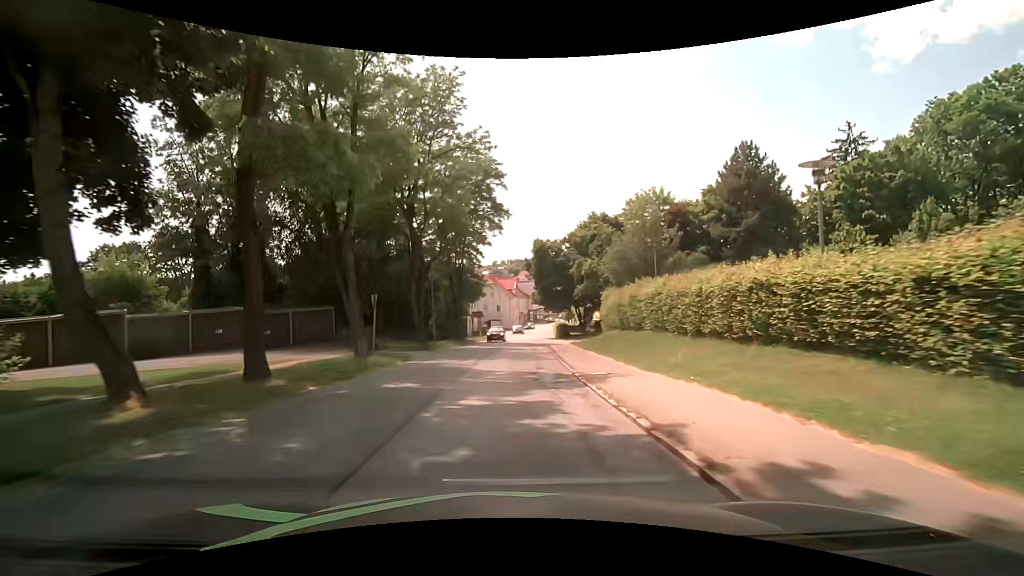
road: secondary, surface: asphalt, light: Day
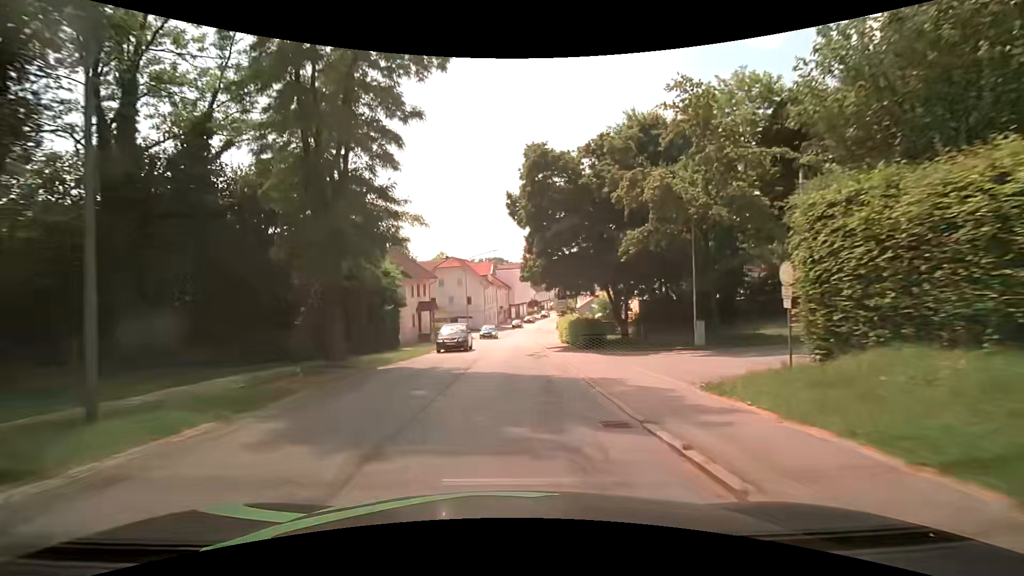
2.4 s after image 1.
(+0.8, +30.6) m; +2°
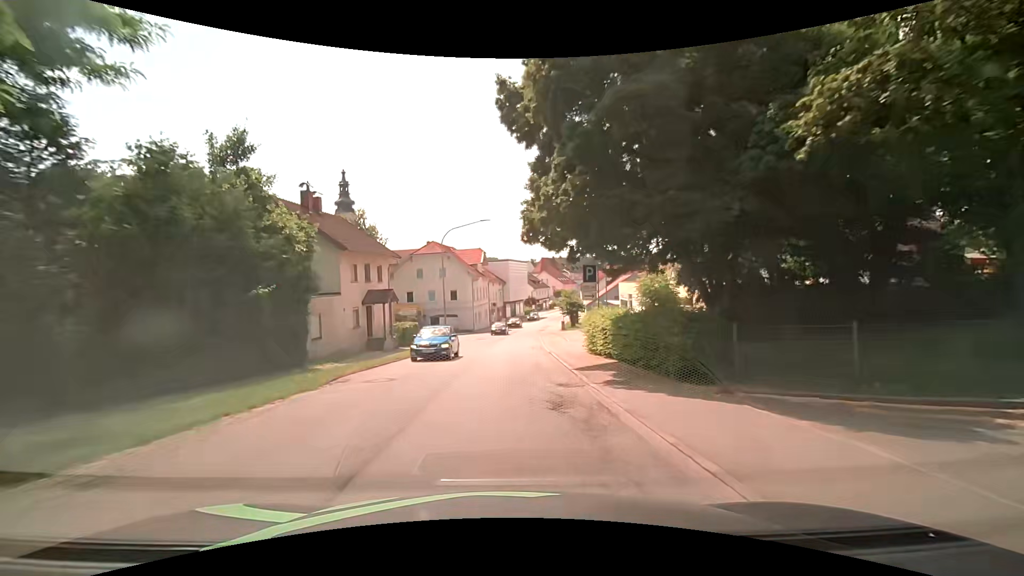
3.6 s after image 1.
(+0.3, +15.2) m; +1°
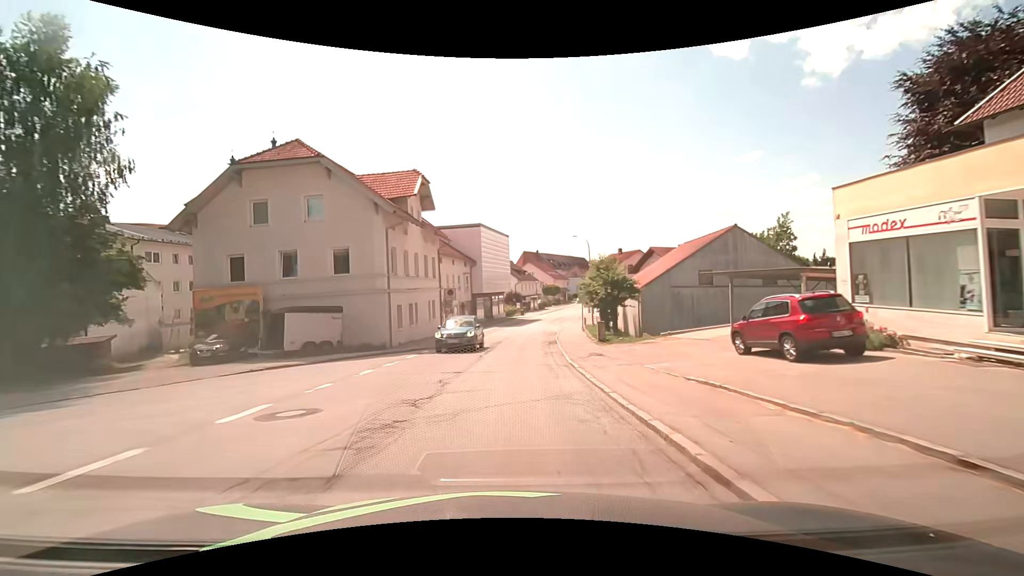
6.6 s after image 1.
(+0.8, +38.0) m; +3°
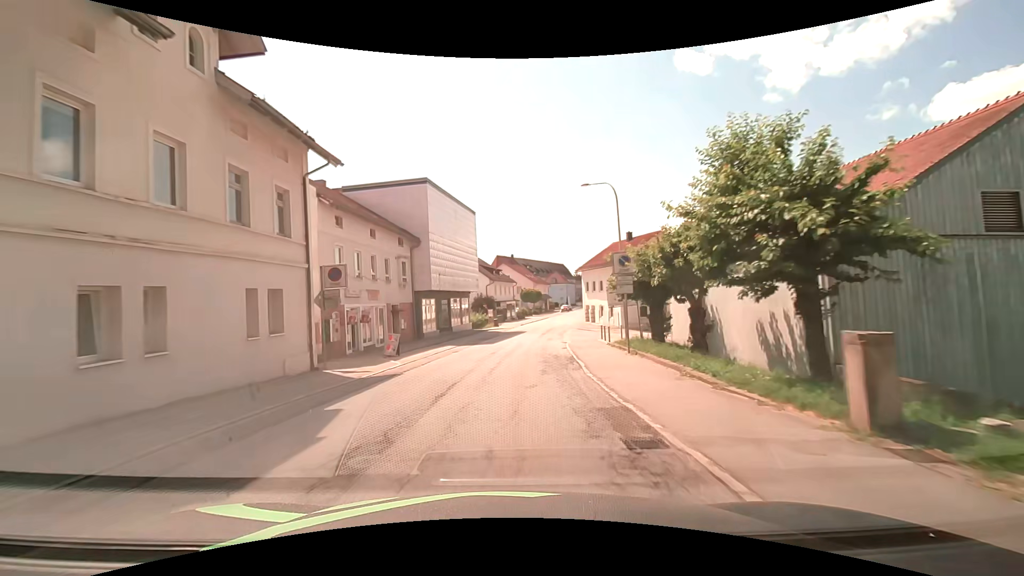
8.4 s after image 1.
(+0.7, +22.7) m; +3°
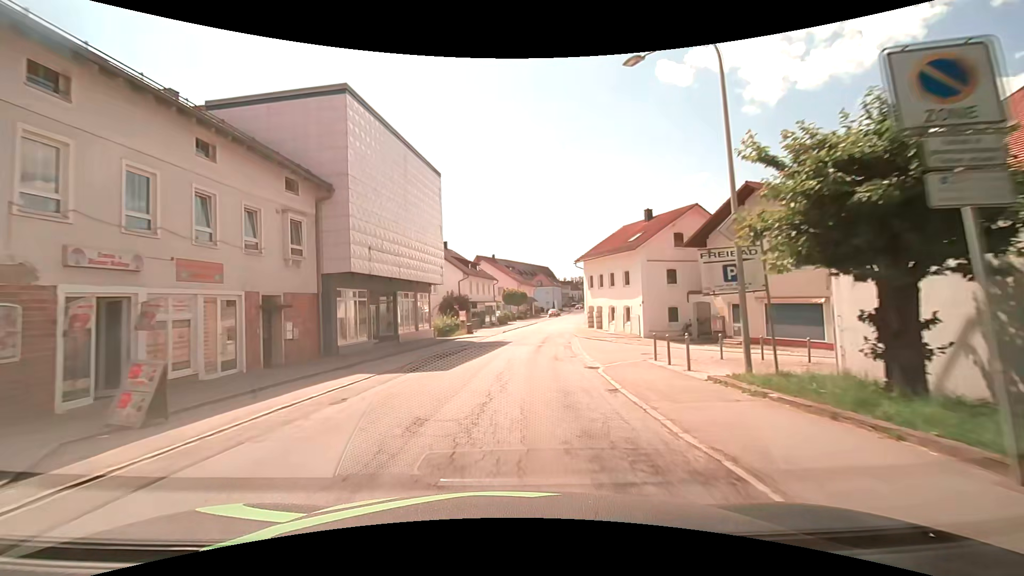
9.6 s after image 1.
(+0.3, +15.1) m; +2°
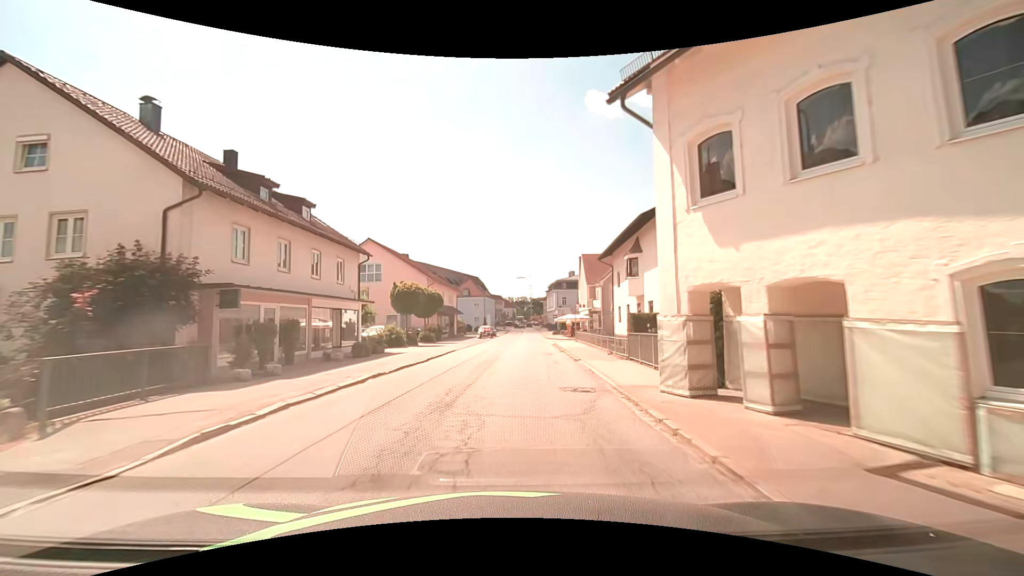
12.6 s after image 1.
(+2.6, +37.6) m; +8°
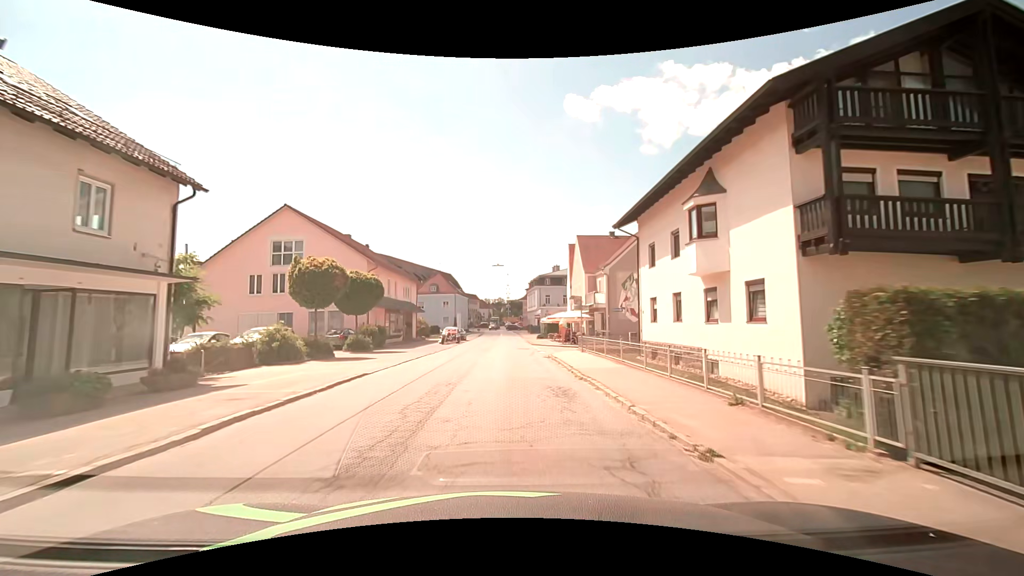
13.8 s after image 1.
(+0.4, +15.0) m; +2°
(0, +10) (0, +20) (+1, +30) (+1, +40) (+1, +50) (+1, +60) (+1, +70) (+2, +80) (+2, +90) (+1, +100) m
